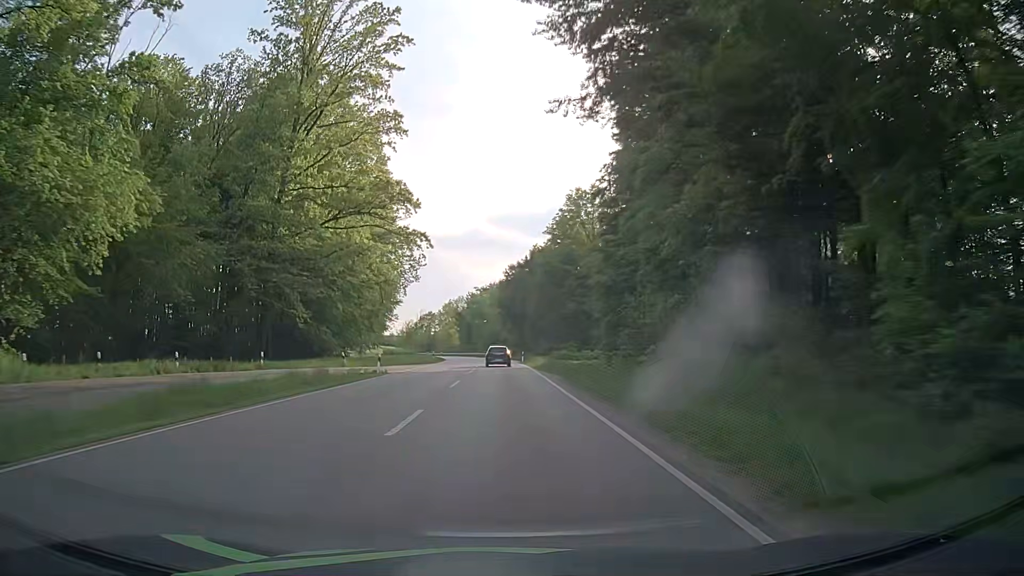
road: secondary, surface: asphalt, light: Day
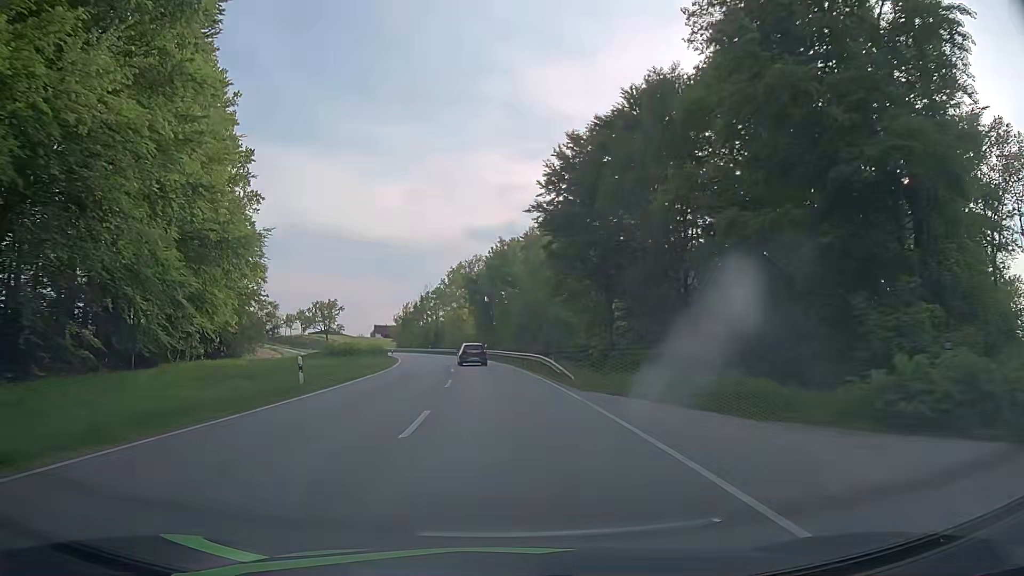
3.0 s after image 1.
(-1.3, +71.9) m; -3°
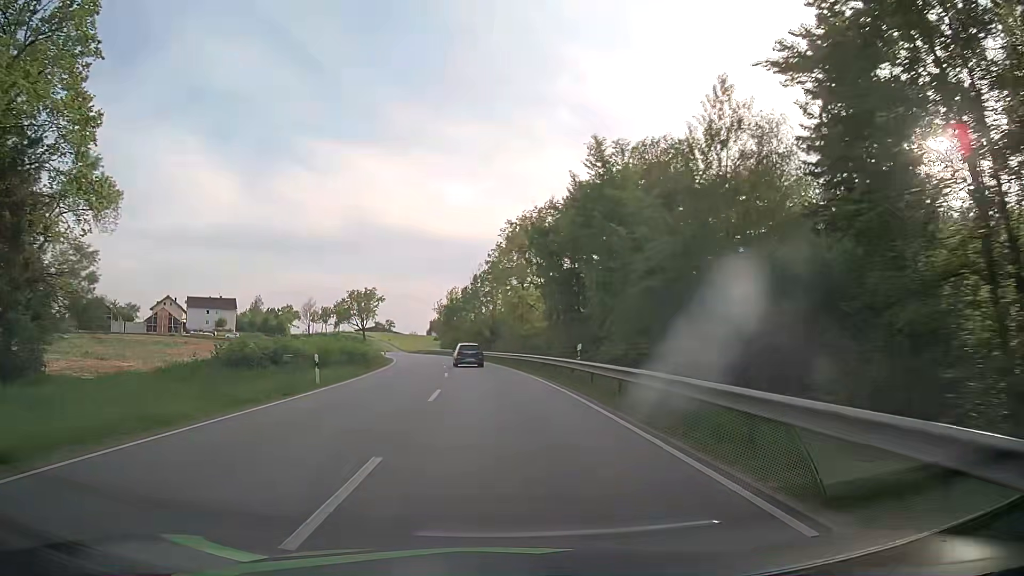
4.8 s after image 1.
(-2.0, +41.7) m; -6°
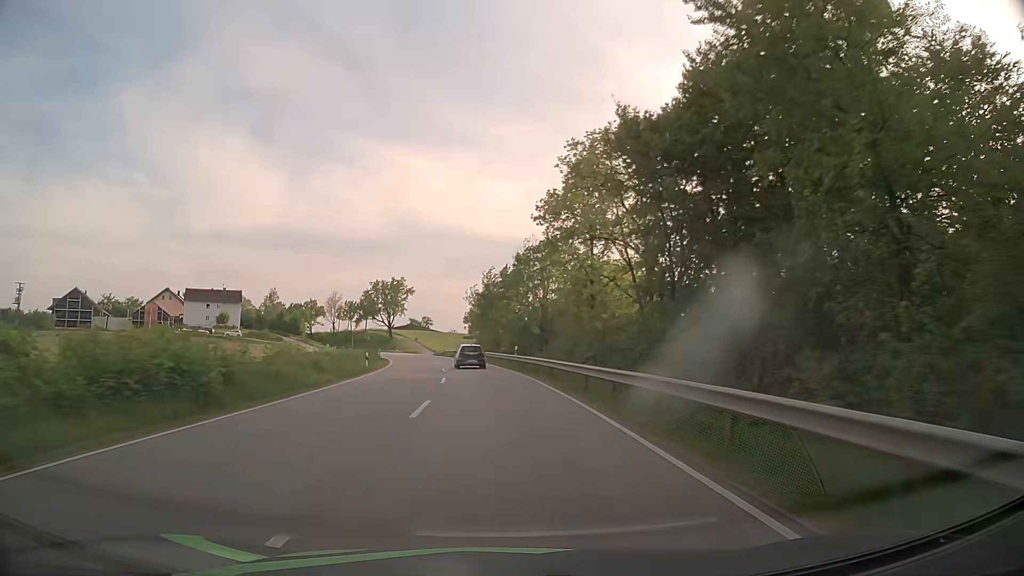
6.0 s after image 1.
(-0.9, +27.3) m; -4°
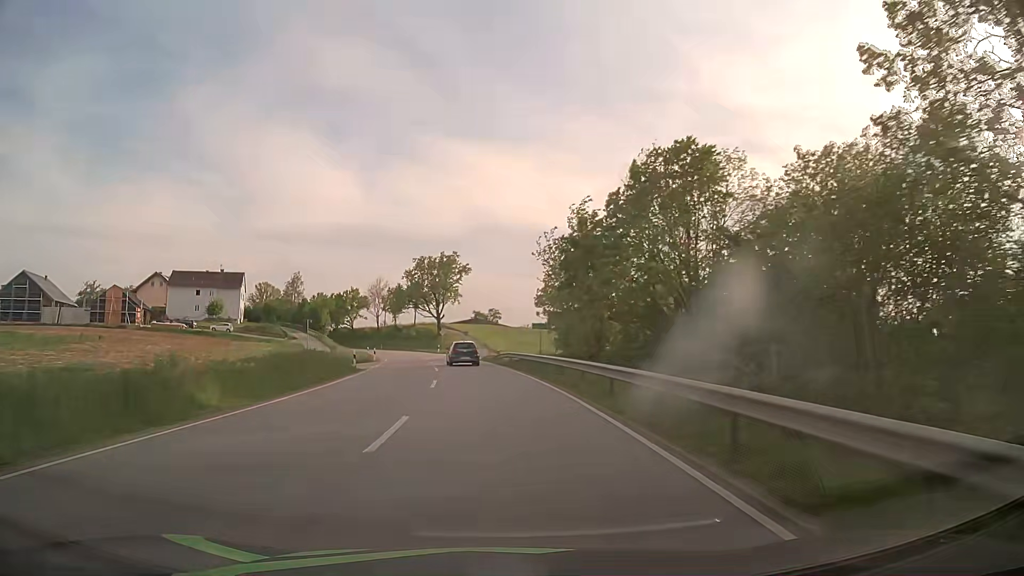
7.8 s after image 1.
(-2.1, +40.3) m; -6°
